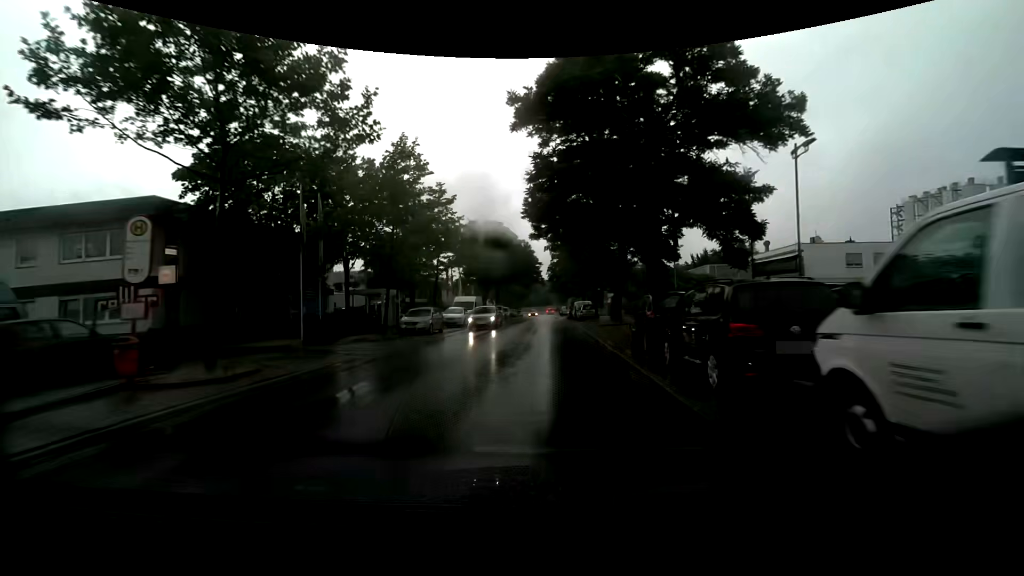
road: unclassified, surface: asphalt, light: Day
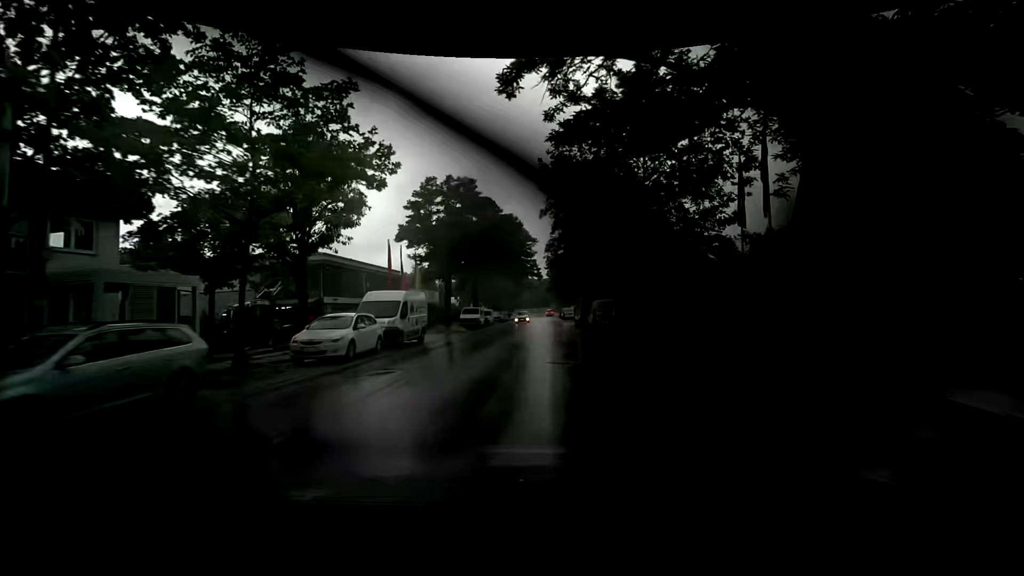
(-0.1, +20.6) m; 0°
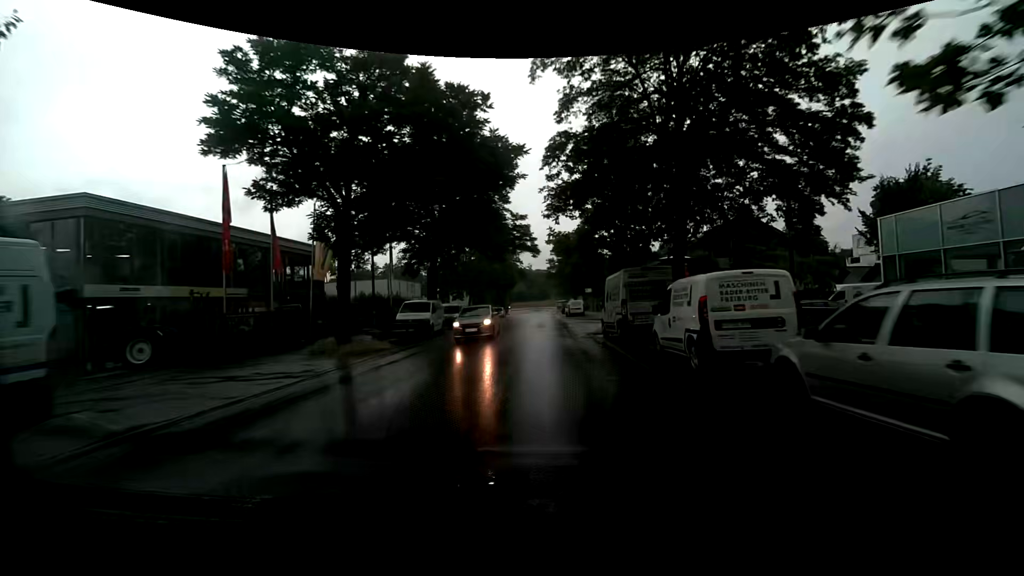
(0.0, +19.0) m; 0°
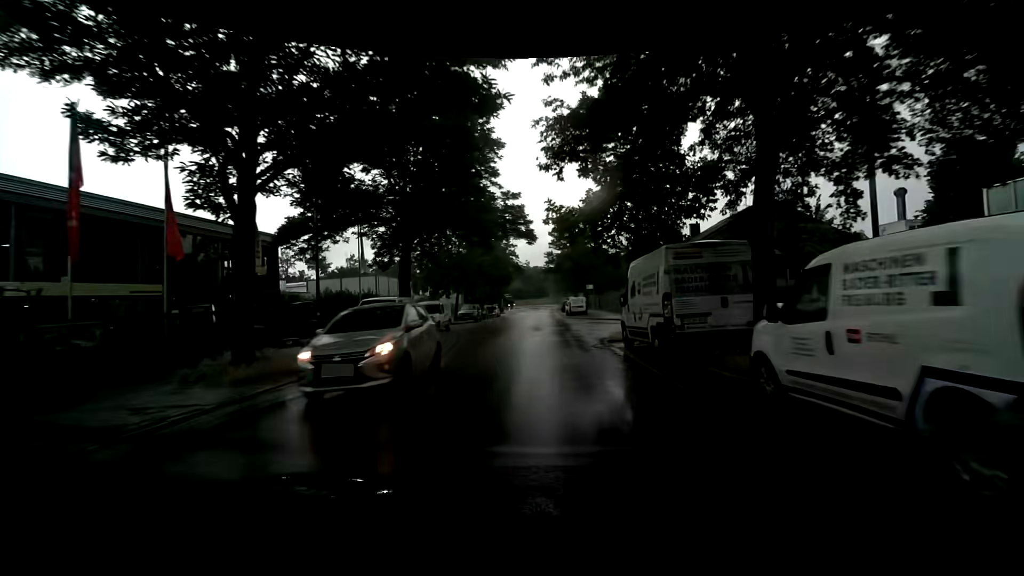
(0.0, +5.8) m; +1°
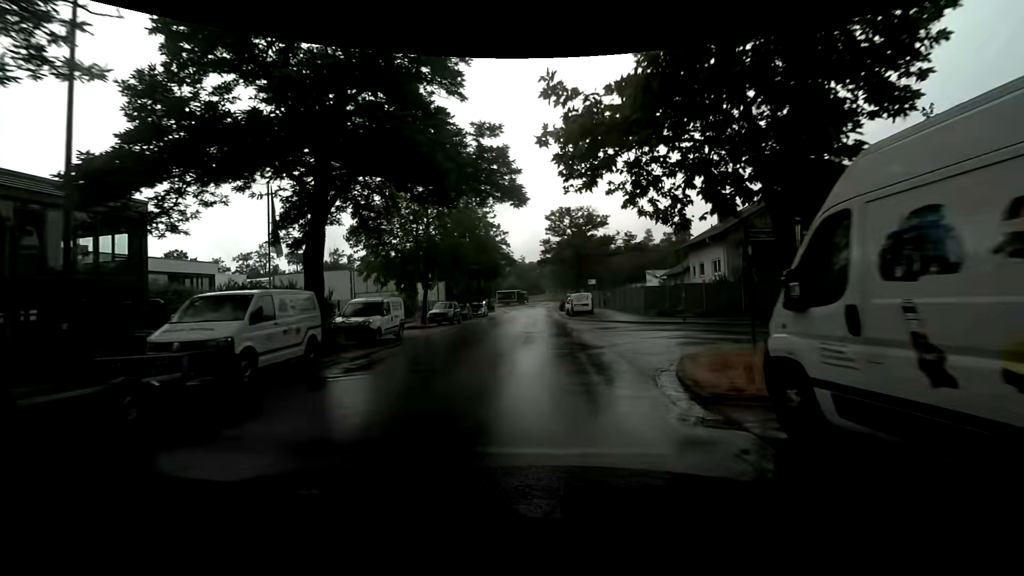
(0.0, +9.6) m; +1°
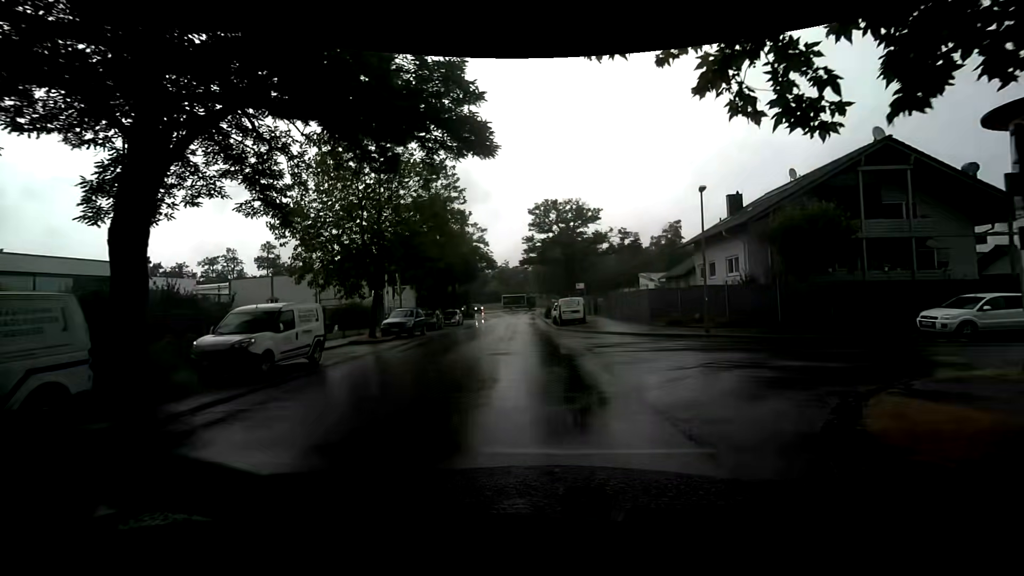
(+0.1, +6.3) m; +1°
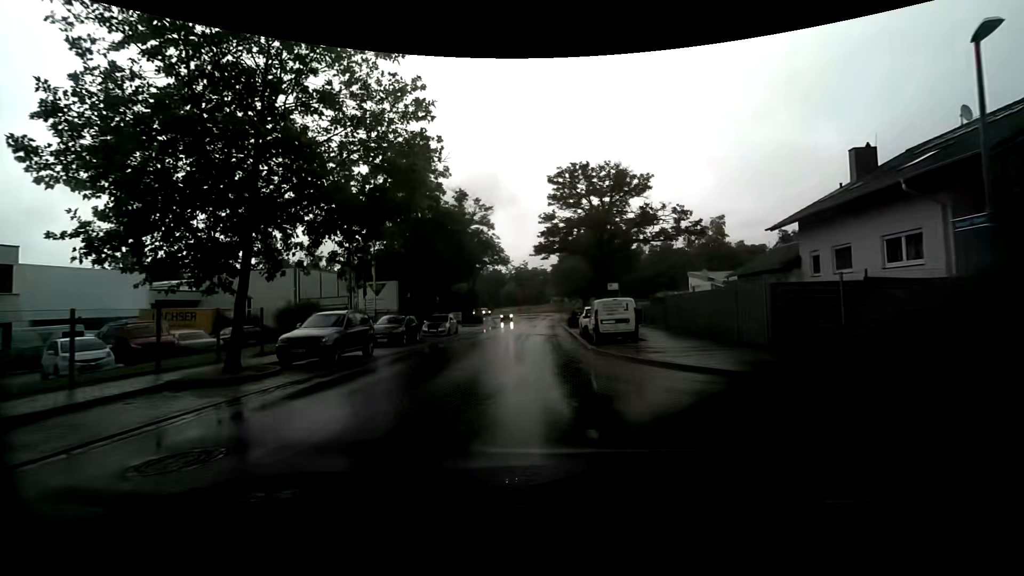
(-0.1, +12.9) m; -2°
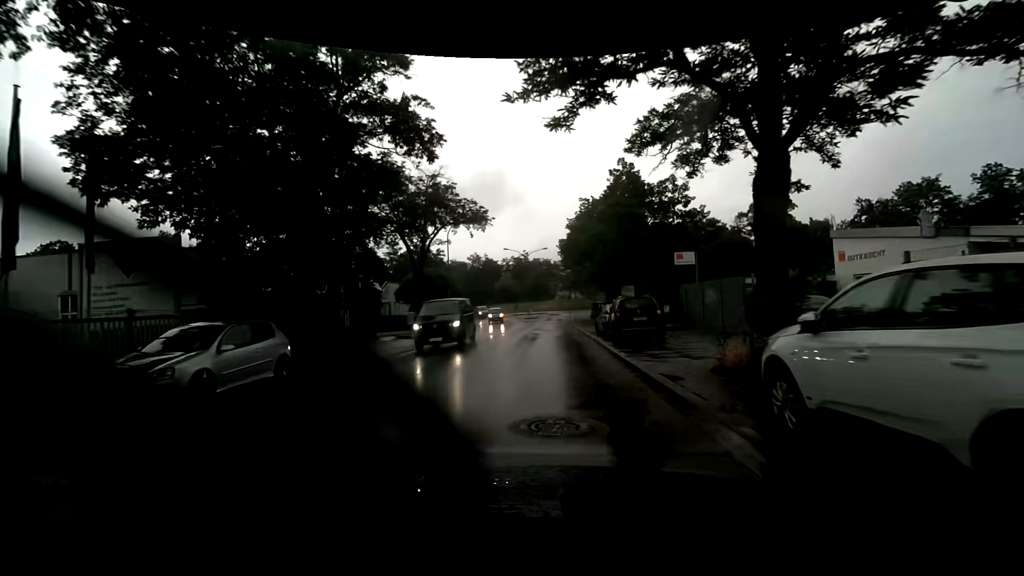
(-0.3, +24.3) m; -1°
(0, +10) (0, +20) (+1, +30) (+1, +40) (+1, +50) (+1, +60) (+2, +70) (+5, +79) (+12, +86) (+22, +89) m
